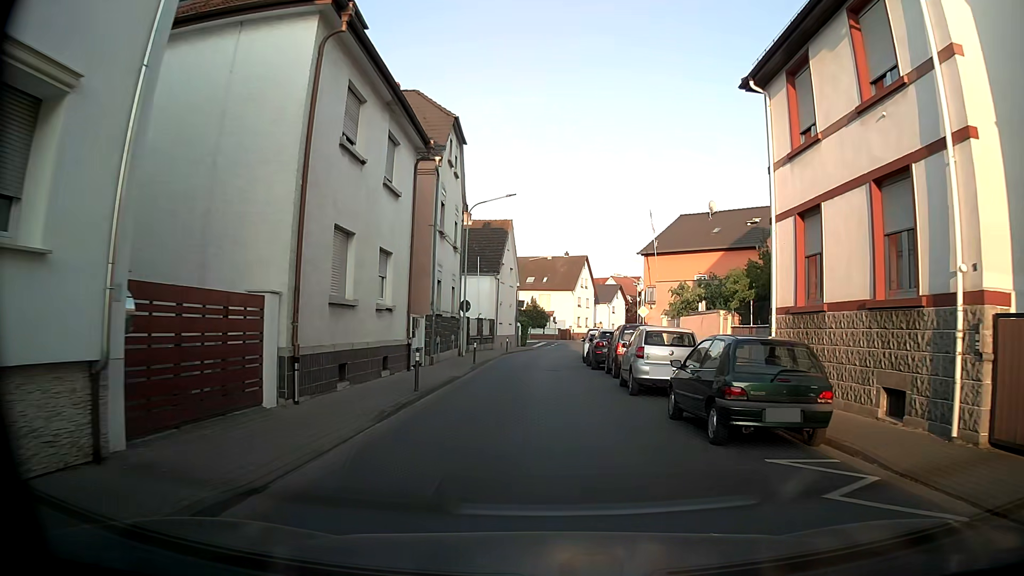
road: tertiary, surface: asphalt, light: Day
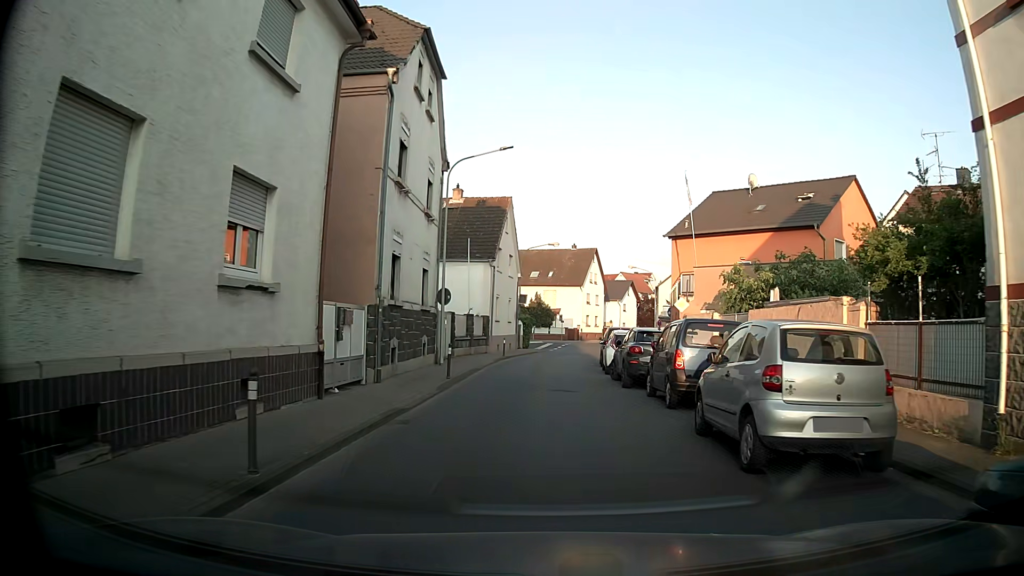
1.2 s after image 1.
(-0.1, +8.3) m; -1°
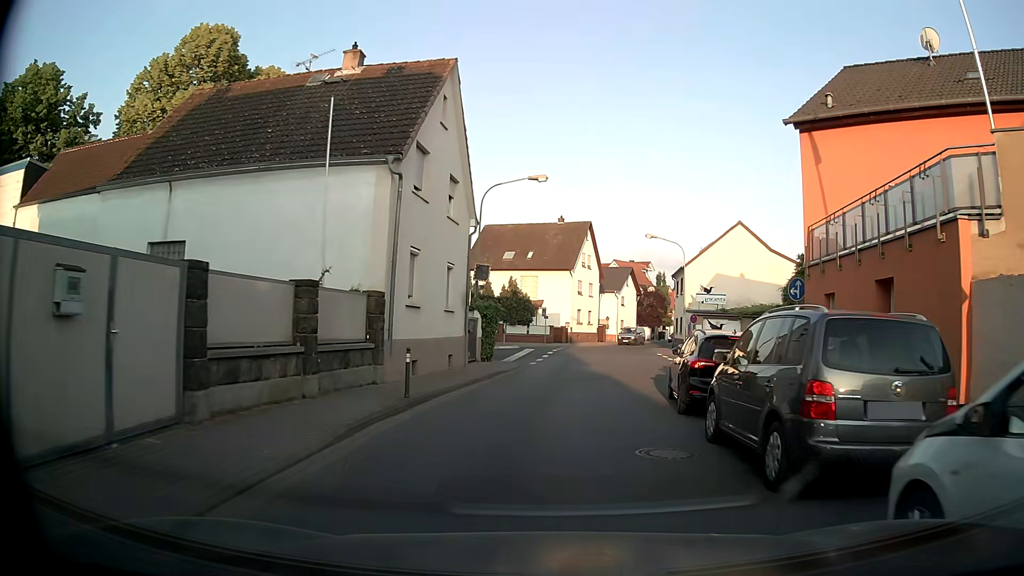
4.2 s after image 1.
(-0.1, +21.5) m; +1°
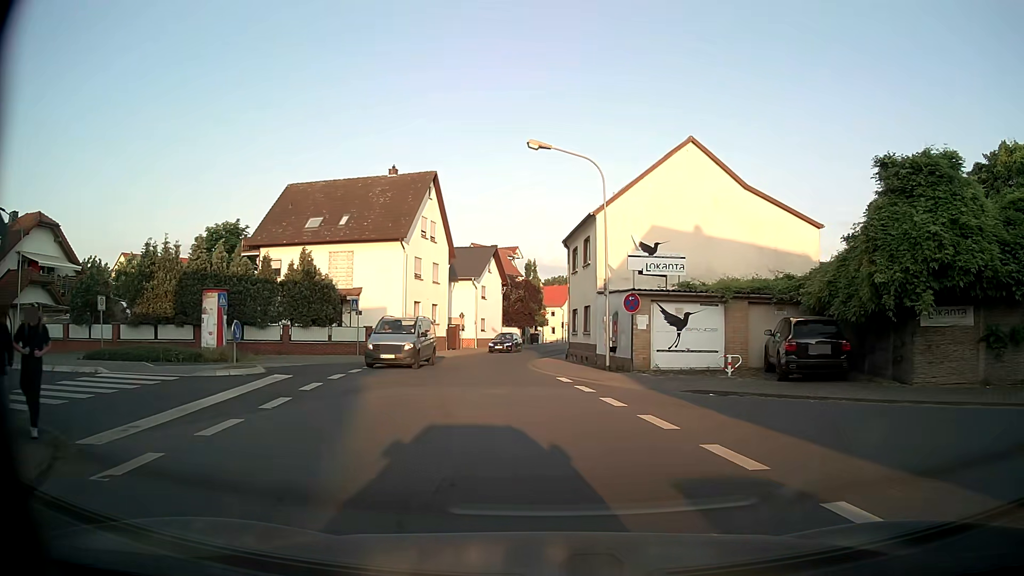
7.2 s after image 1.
(+2.6, +22.1) m; +12°
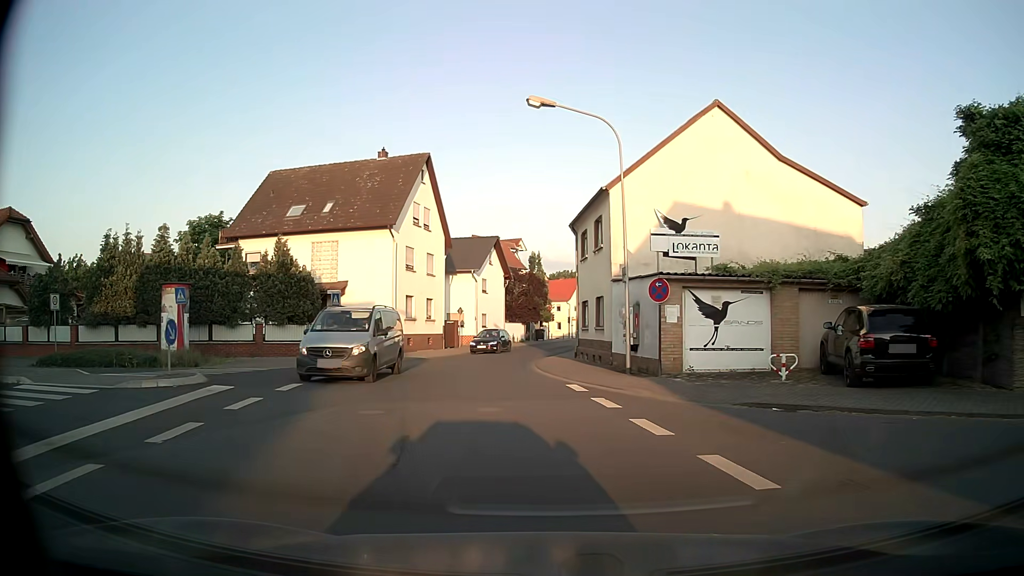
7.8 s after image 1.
(0.0, +4.0) m; 0°
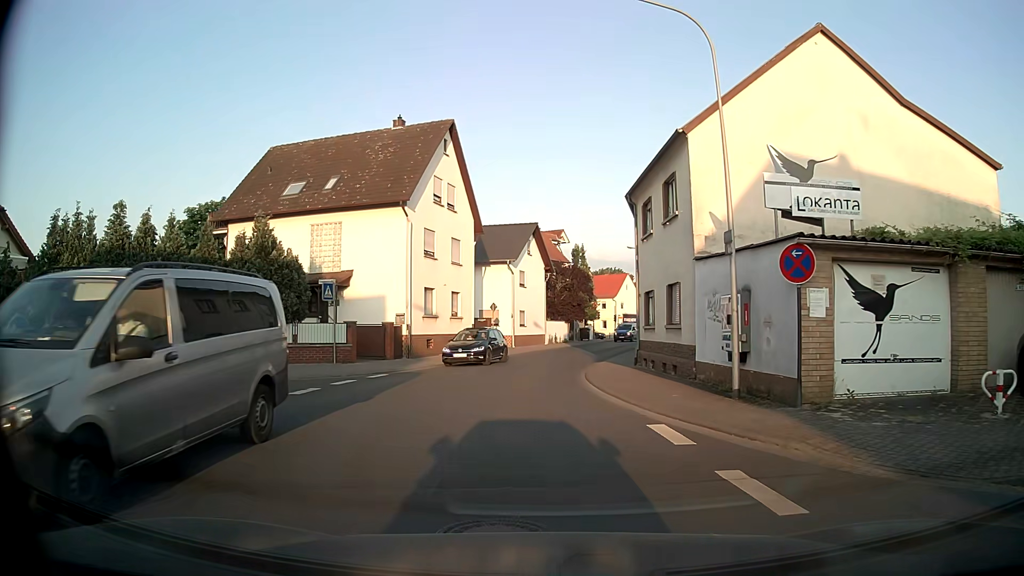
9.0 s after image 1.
(-0.2, +6.5) m; -4°
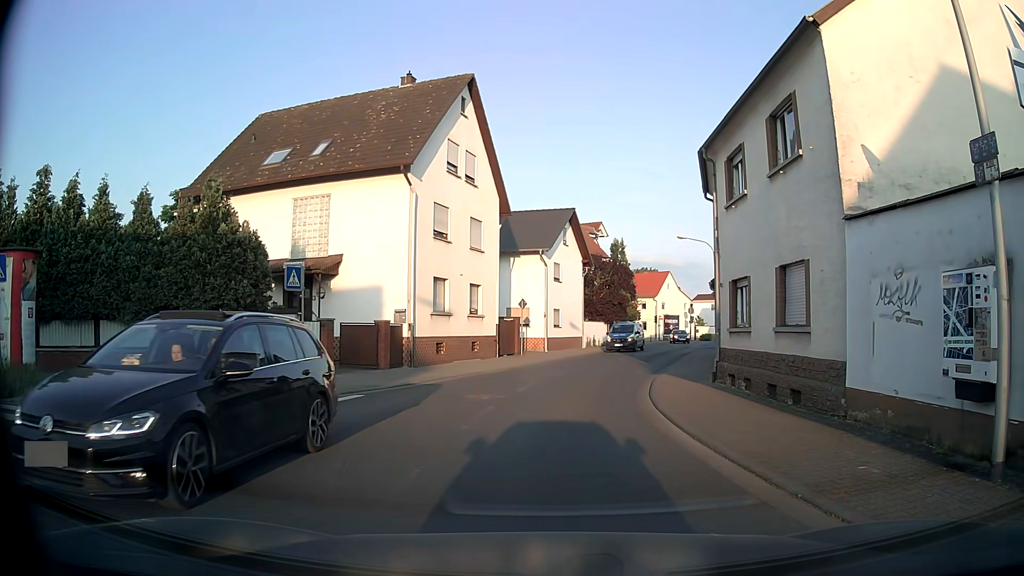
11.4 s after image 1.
(-0.2, +6.1) m; -4°
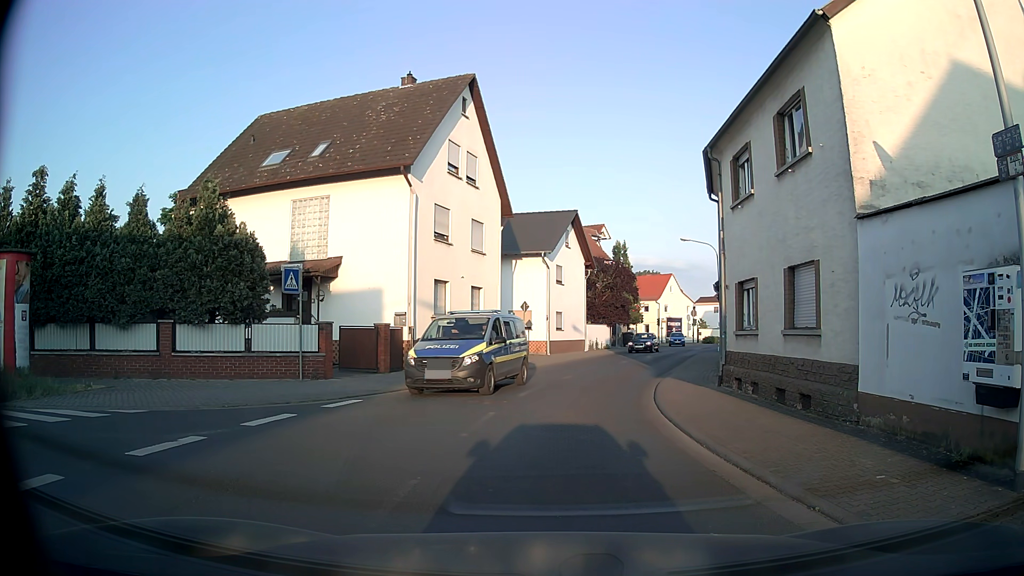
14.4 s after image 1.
(0.0, +0.4) m; 0°
